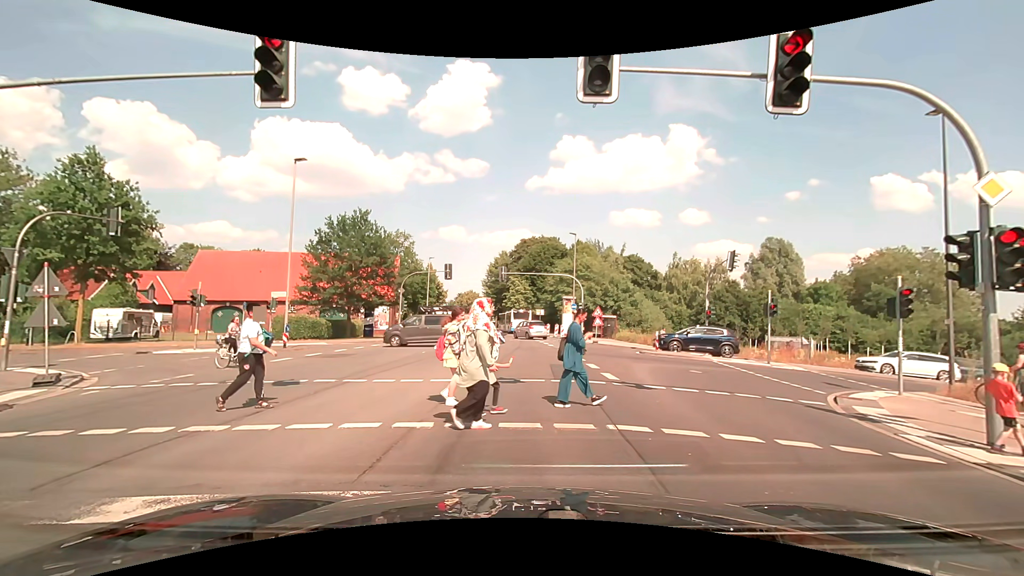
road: secondary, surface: asphalt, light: Day
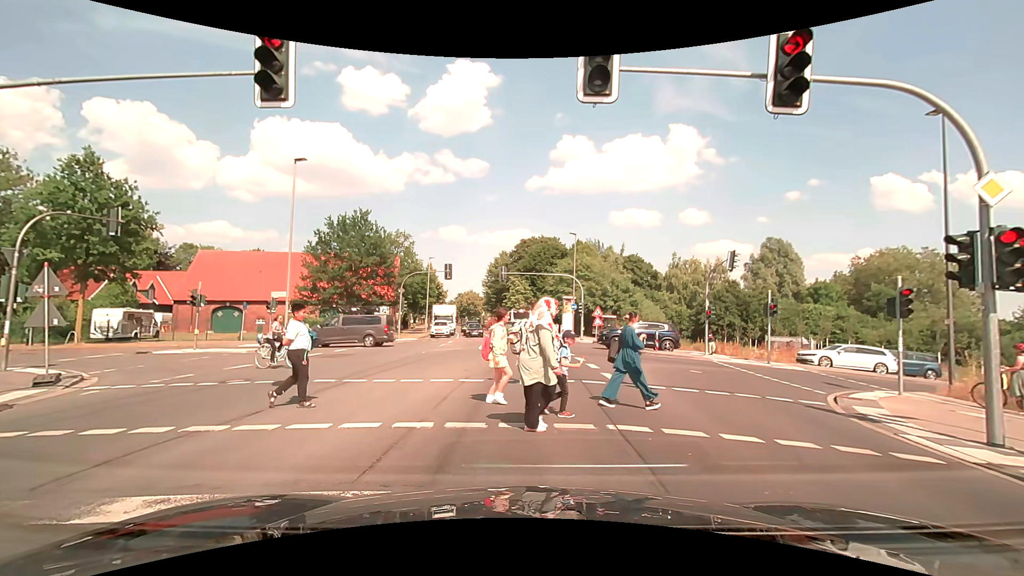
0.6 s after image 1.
(0.0, 0.0) m; 0°
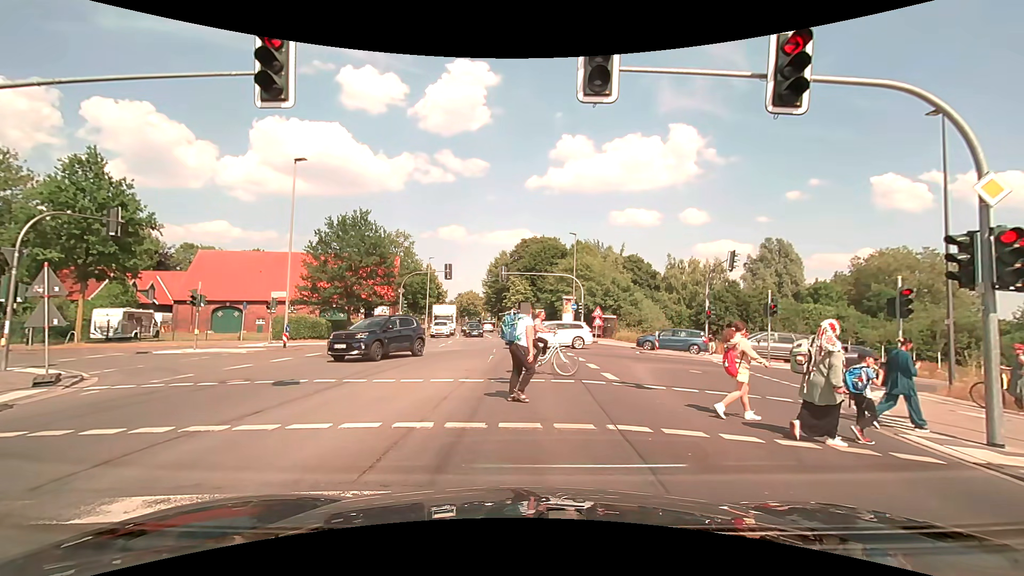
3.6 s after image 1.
(0.0, 0.0) m; 0°
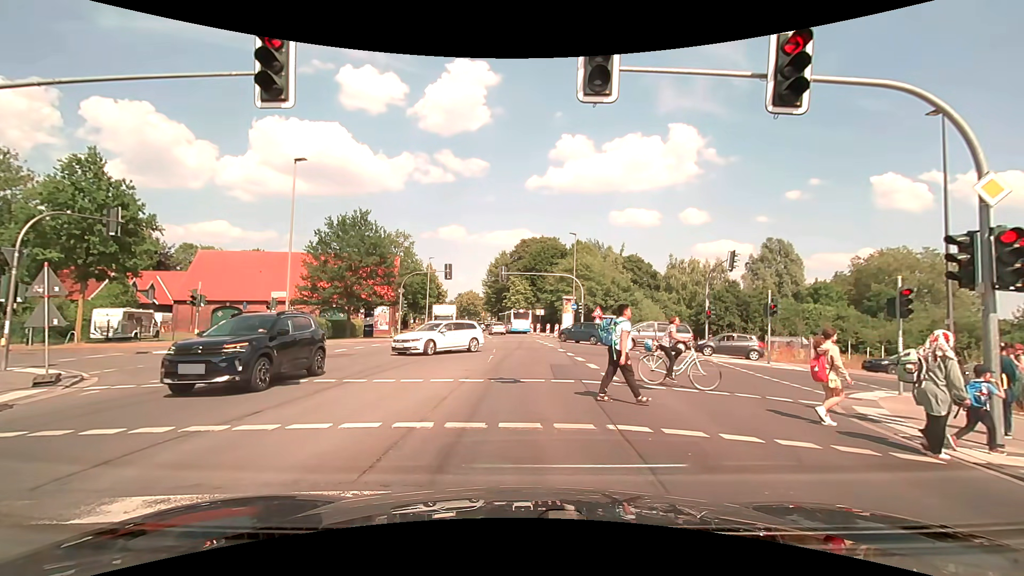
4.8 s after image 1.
(0.0, 0.0) m; 0°
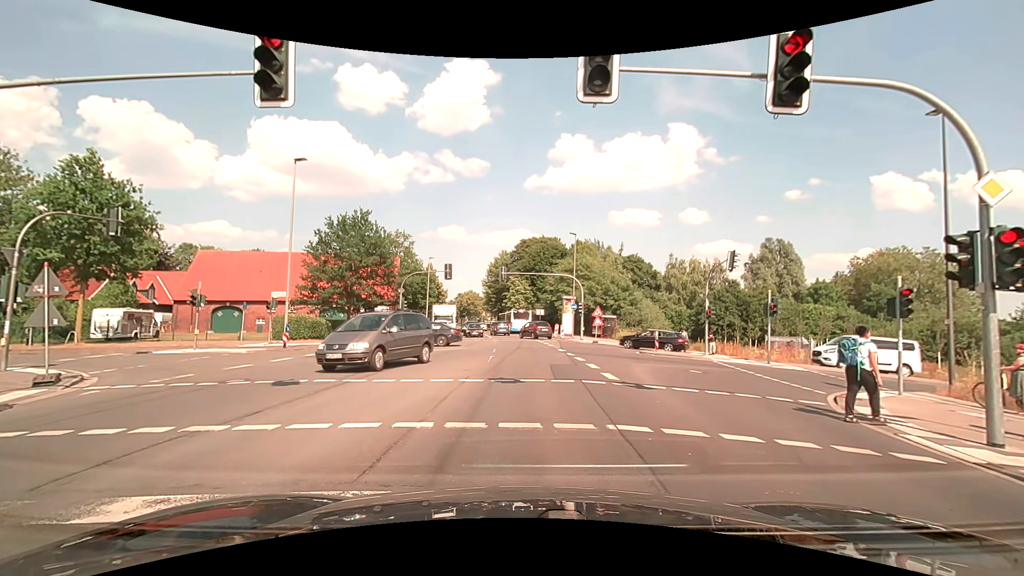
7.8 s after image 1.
(0.0, 0.0) m; 0°
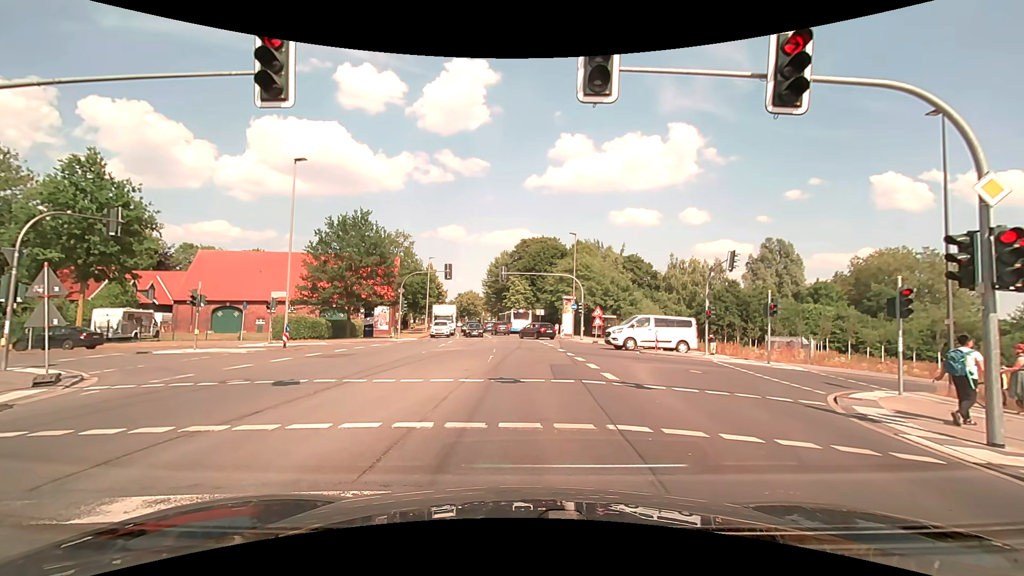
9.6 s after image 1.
(0.0, 0.0) m; 0°
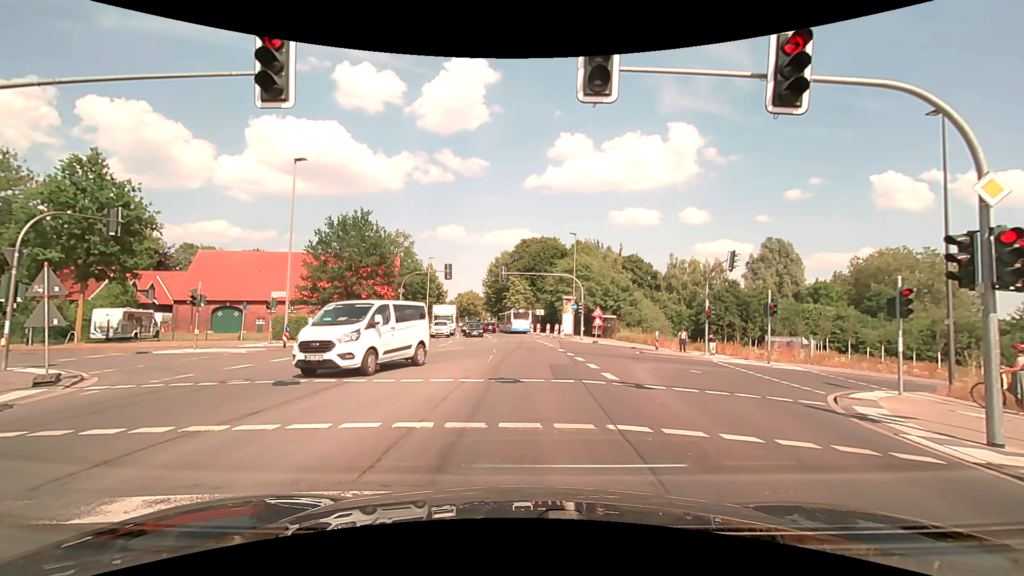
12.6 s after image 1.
(0.0, 0.0) m; 0°
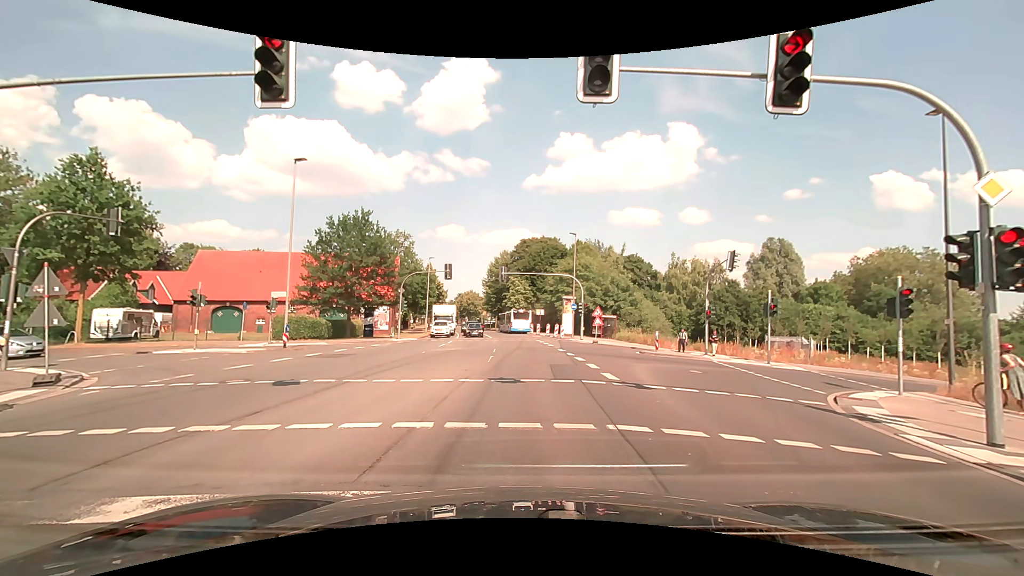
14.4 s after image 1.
(0.0, 0.0) m; 0°
